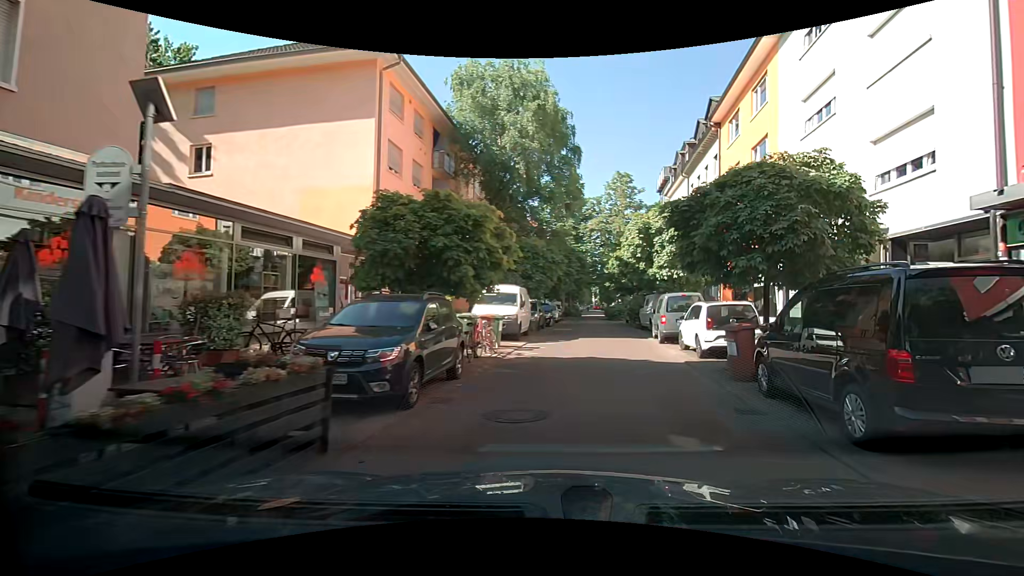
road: residential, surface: asphalt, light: Day
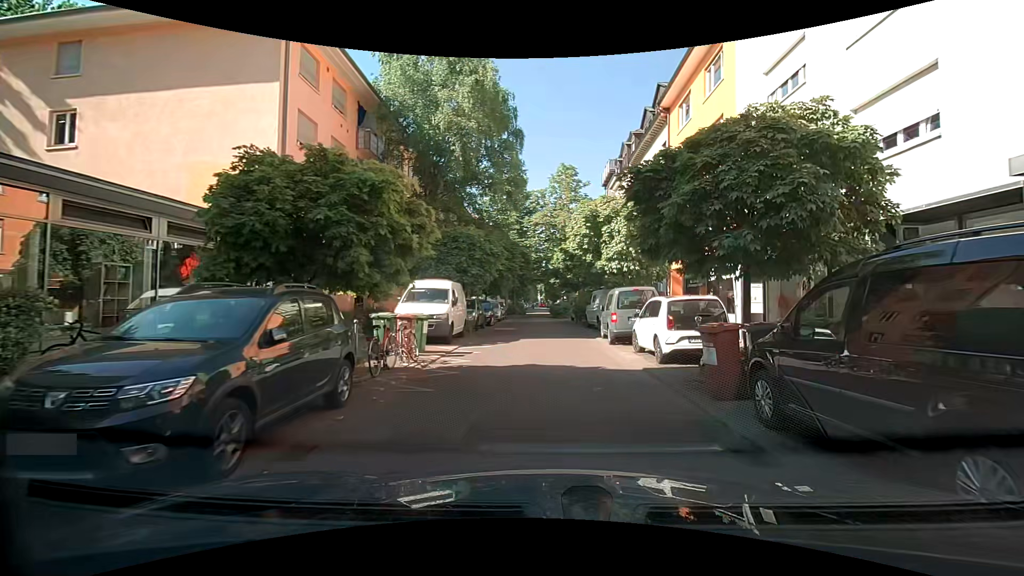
(+0.2, +2.7) m; +6°
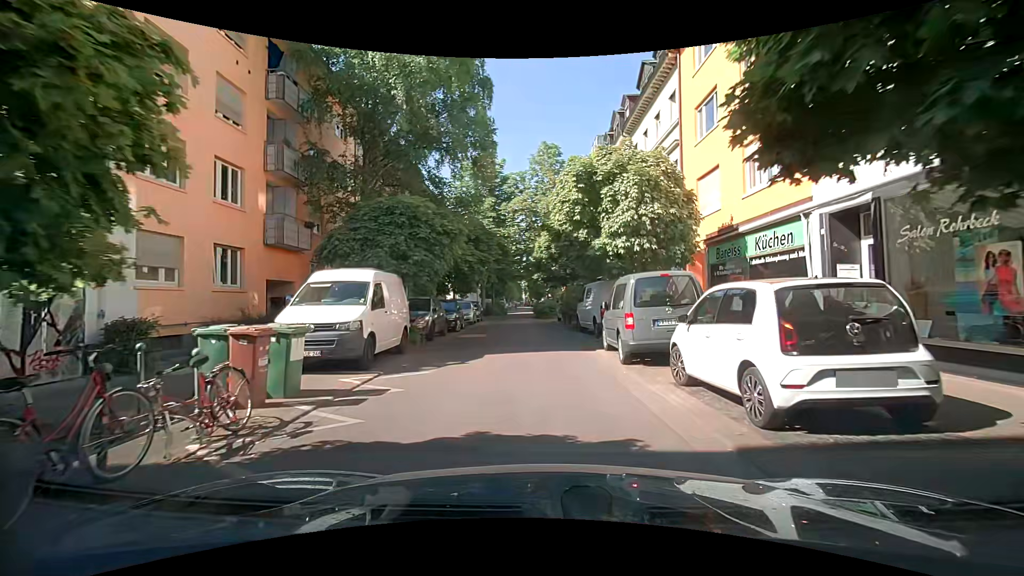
(+0.4, +6.2) m; +3°
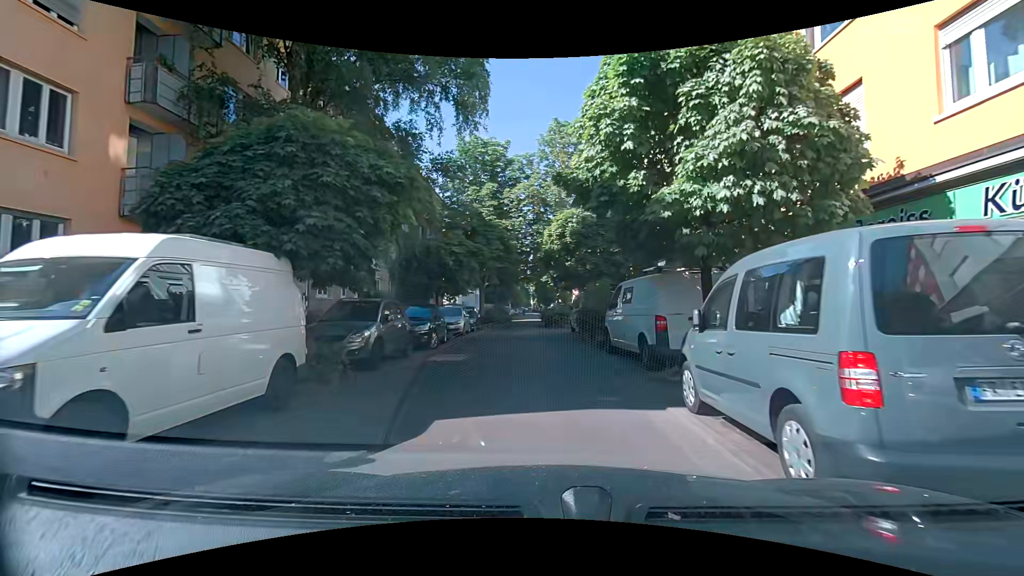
(-0.1, +6.7) m; -2°
